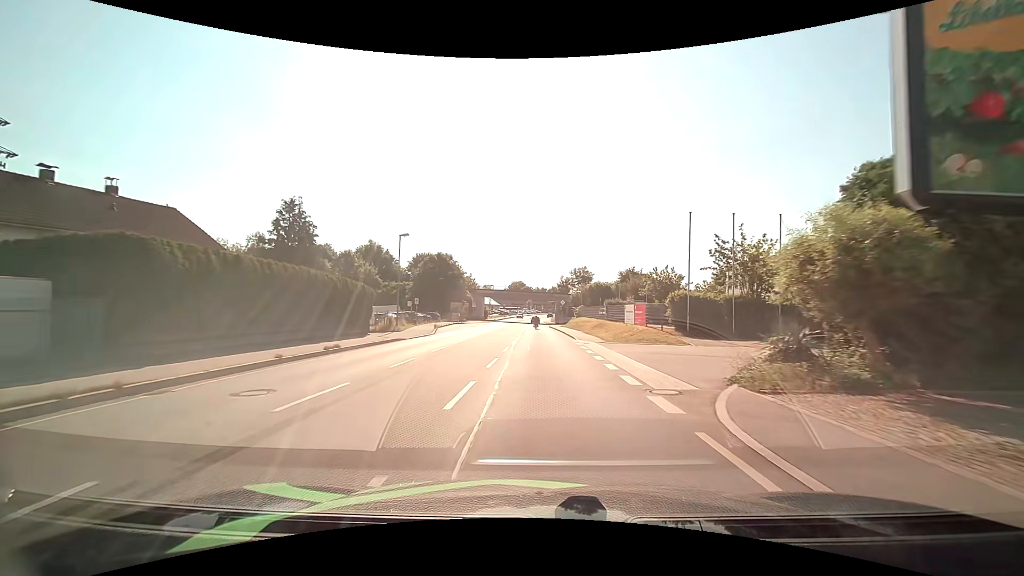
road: primary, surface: asphalt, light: Day
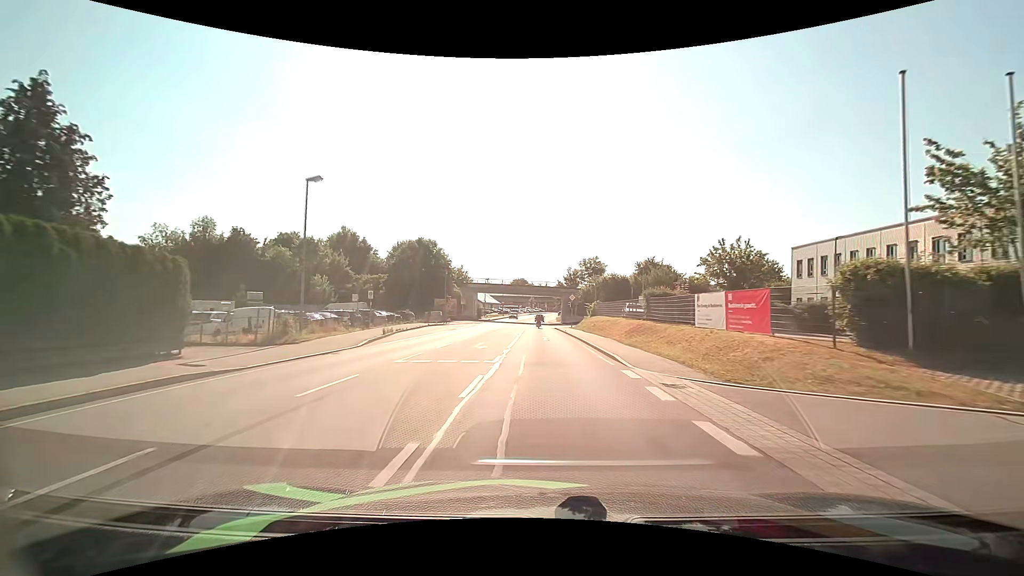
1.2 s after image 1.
(+0.1, +17.0) m; 0°
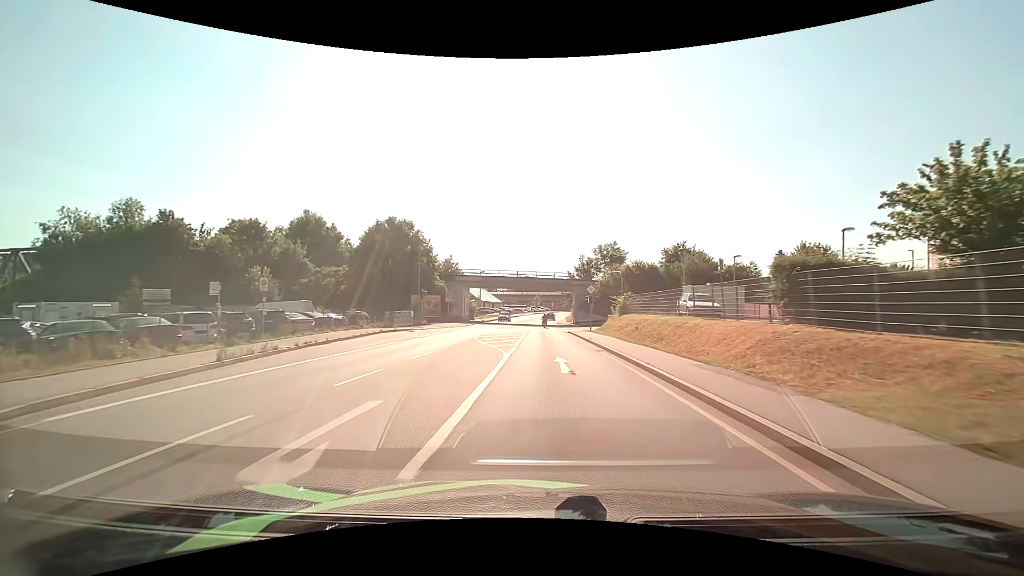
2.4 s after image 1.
(-0.1, +17.1) m; 0°
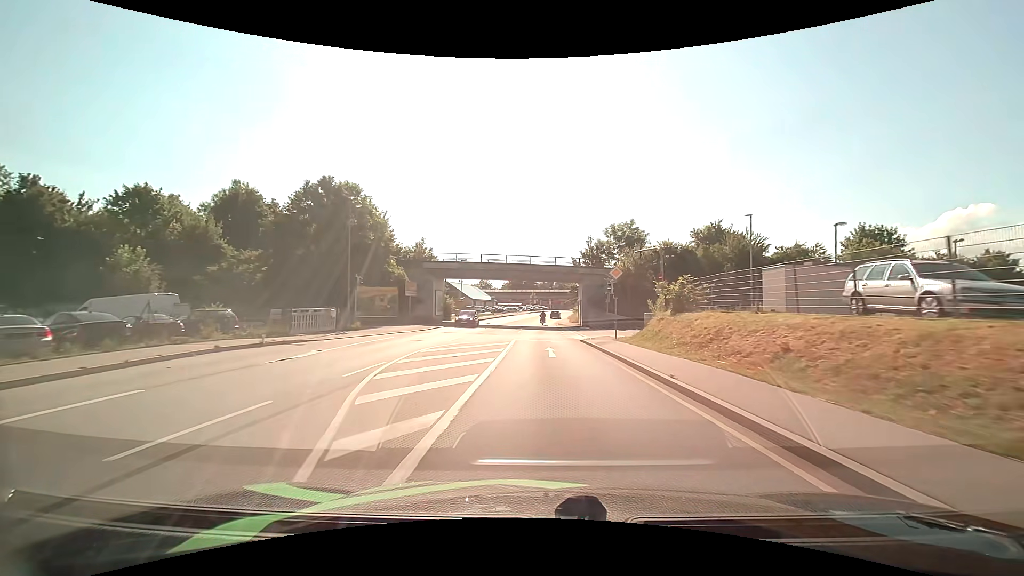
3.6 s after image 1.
(0.0, +17.2) m; 0°
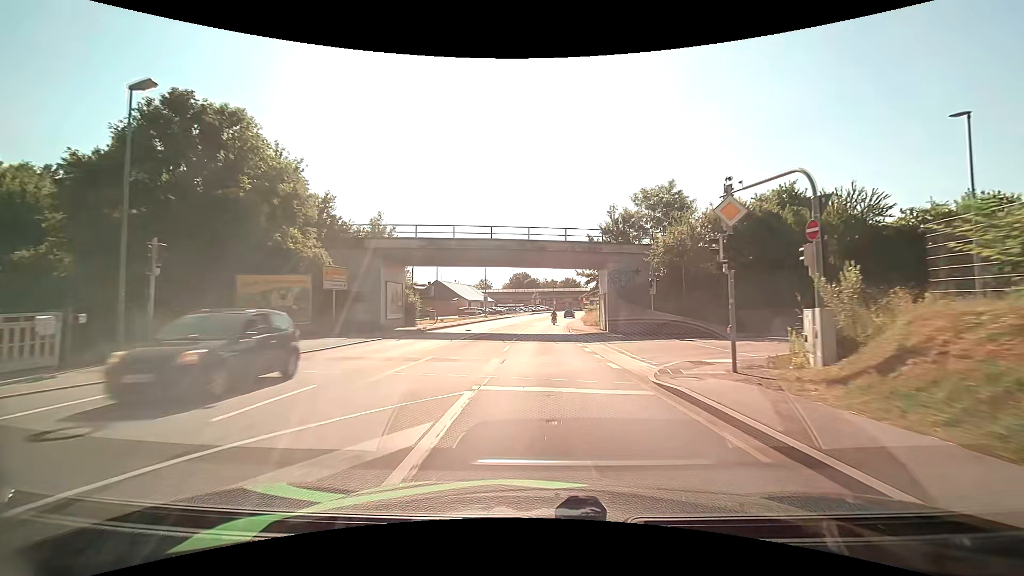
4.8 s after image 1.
(0.0, +17.5) m; 0°
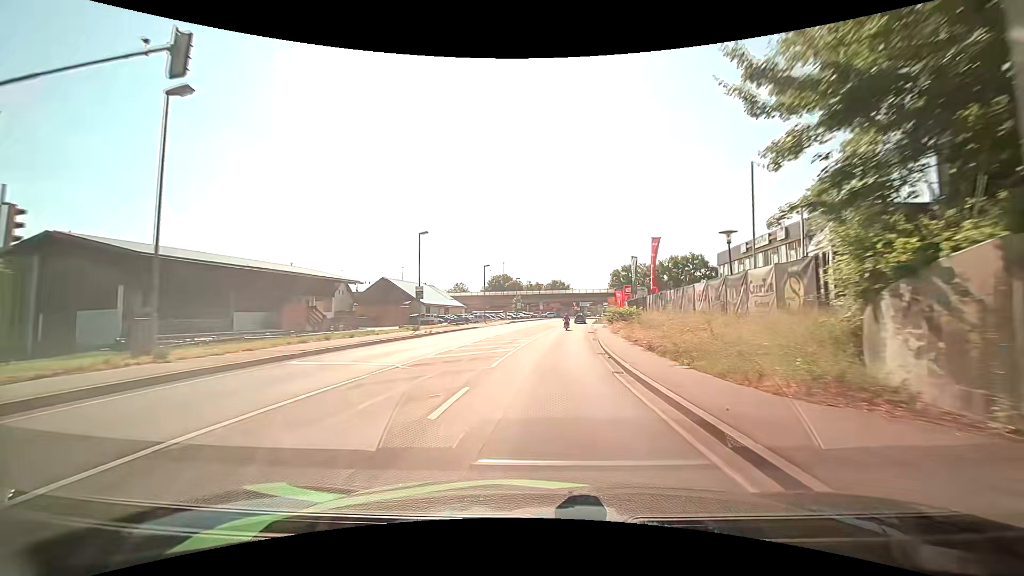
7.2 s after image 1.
(0.0, +35.8) m; +2°
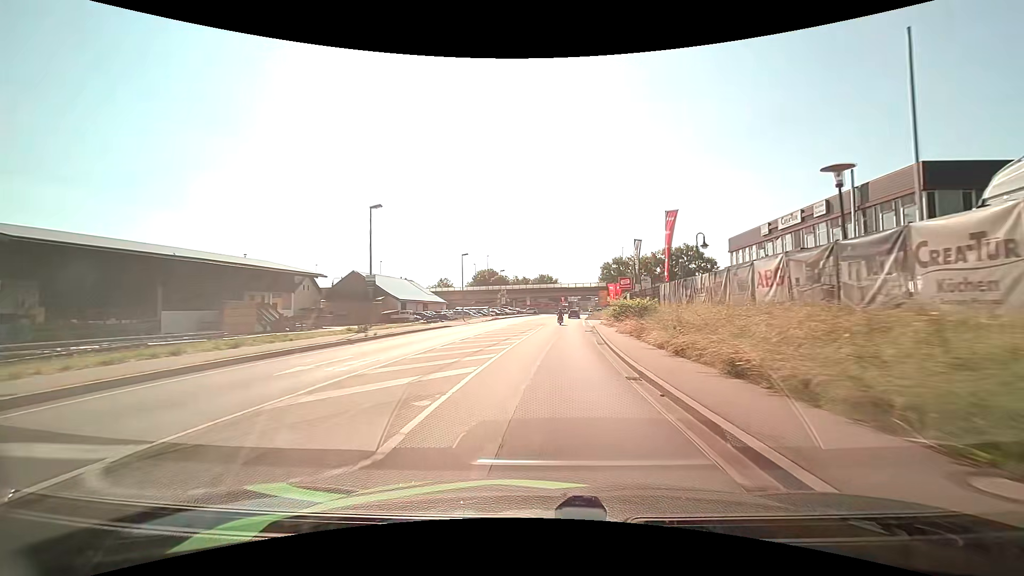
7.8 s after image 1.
(-0.4, +8.8) m; -1°
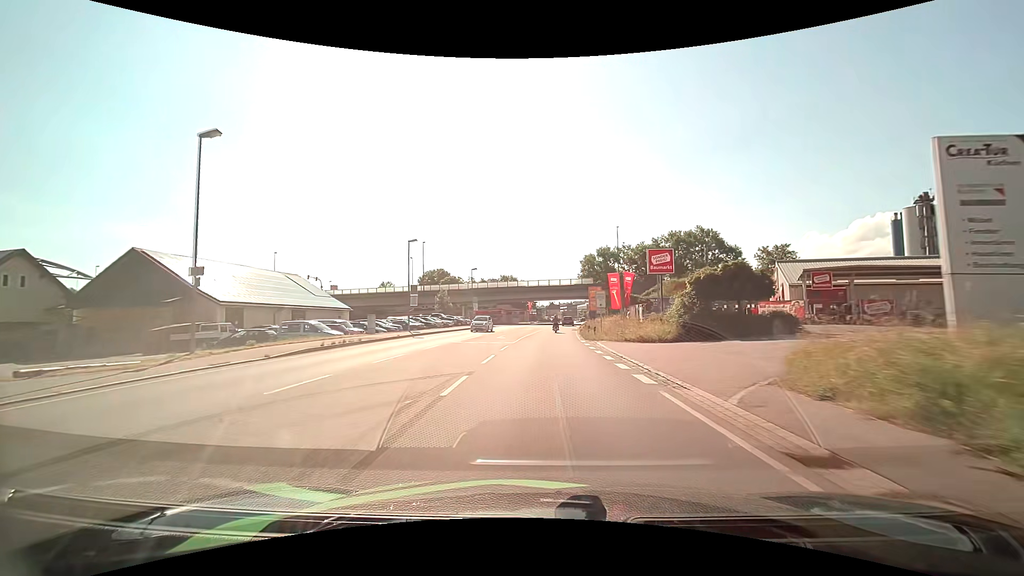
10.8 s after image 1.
(+2.9, +42.8) m; +6°
(0, +10) (0, +20) (0, +30) (+1, +40) (+1, +50) (+2, +60) (+2, +70) (+3, +80) (+4, +90) (+5, +100) m
